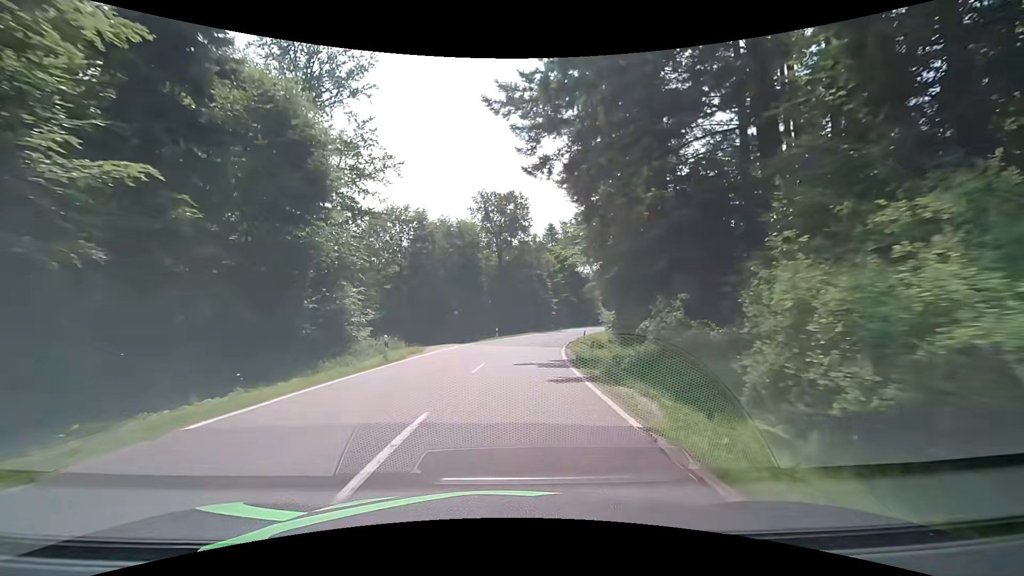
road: secondary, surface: asphalt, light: Day
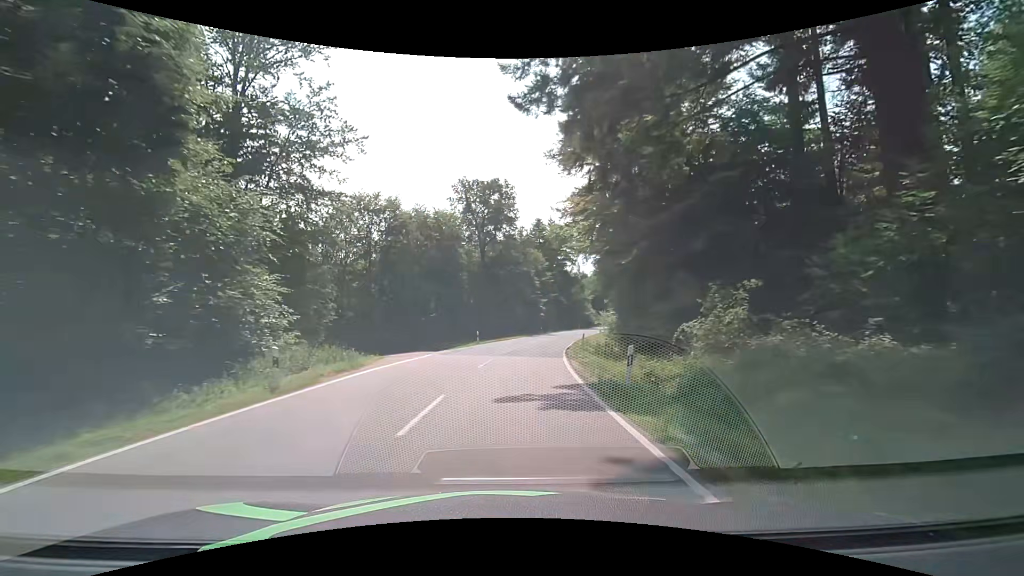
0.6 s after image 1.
(+0.2, +8.1) m; +2°
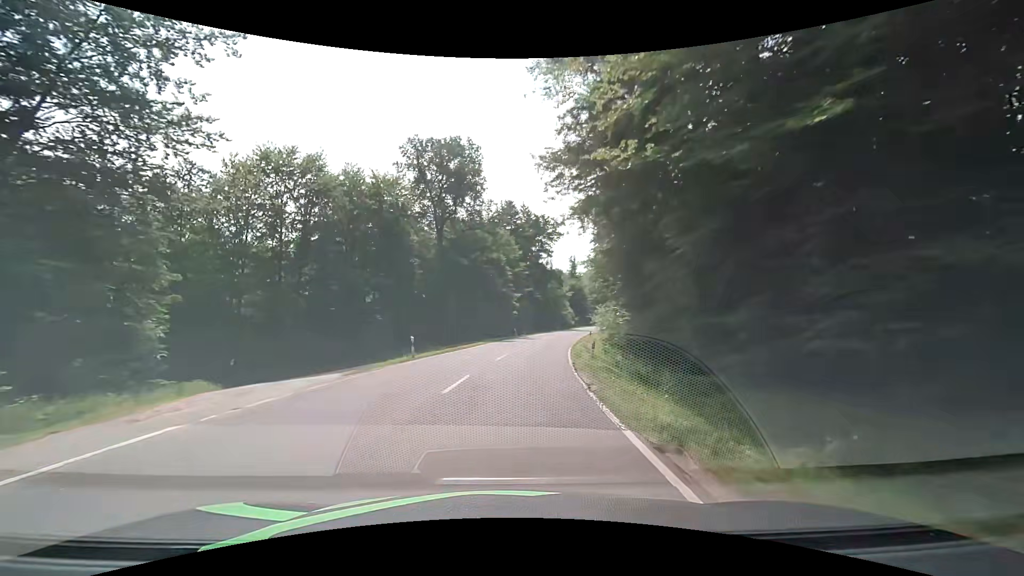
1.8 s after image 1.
(+0.5, +16.3) m; +4°
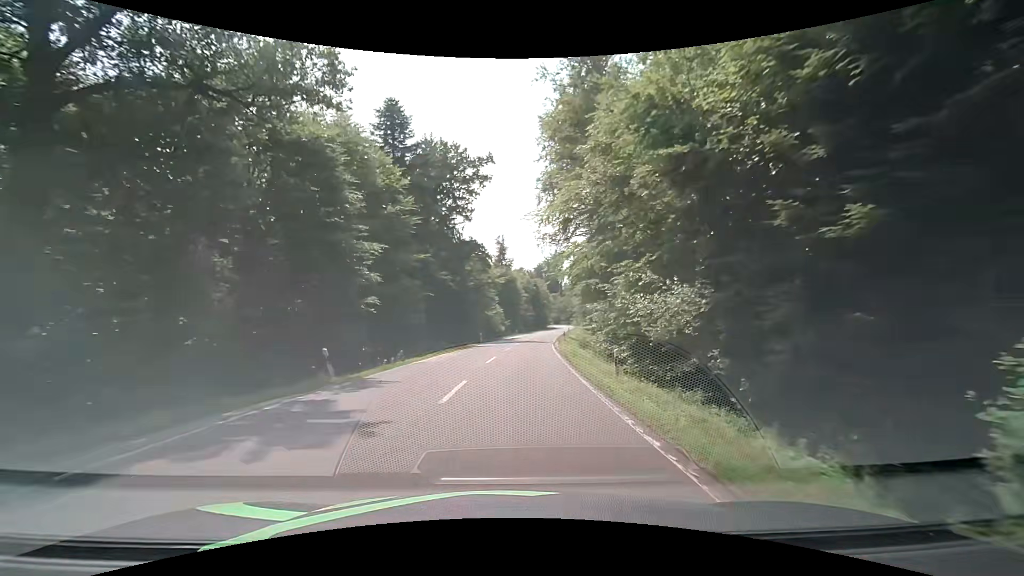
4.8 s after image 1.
(+3.4, +41.5) m; +10°
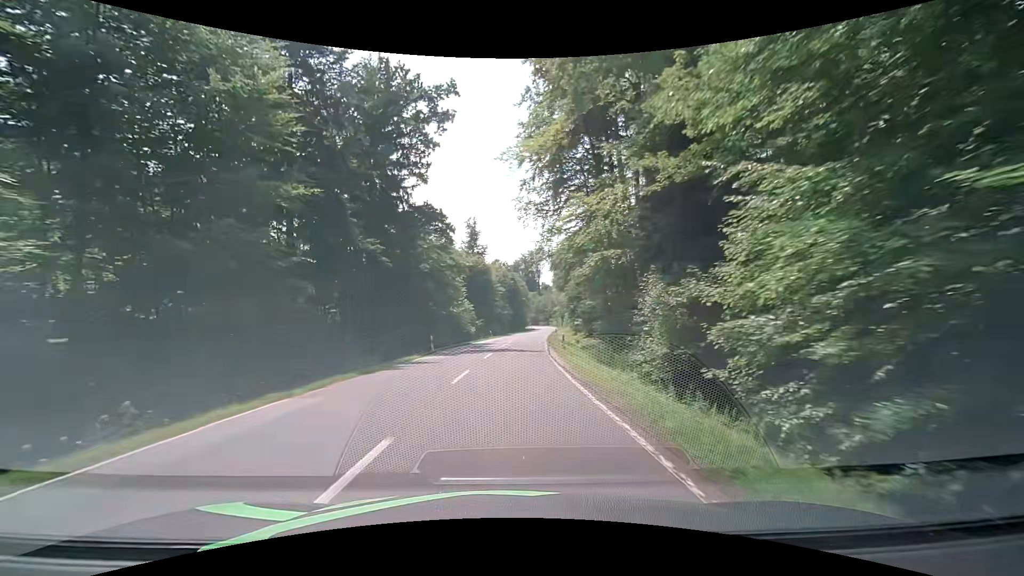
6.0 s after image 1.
(+0.3, +17.4) m; +3°
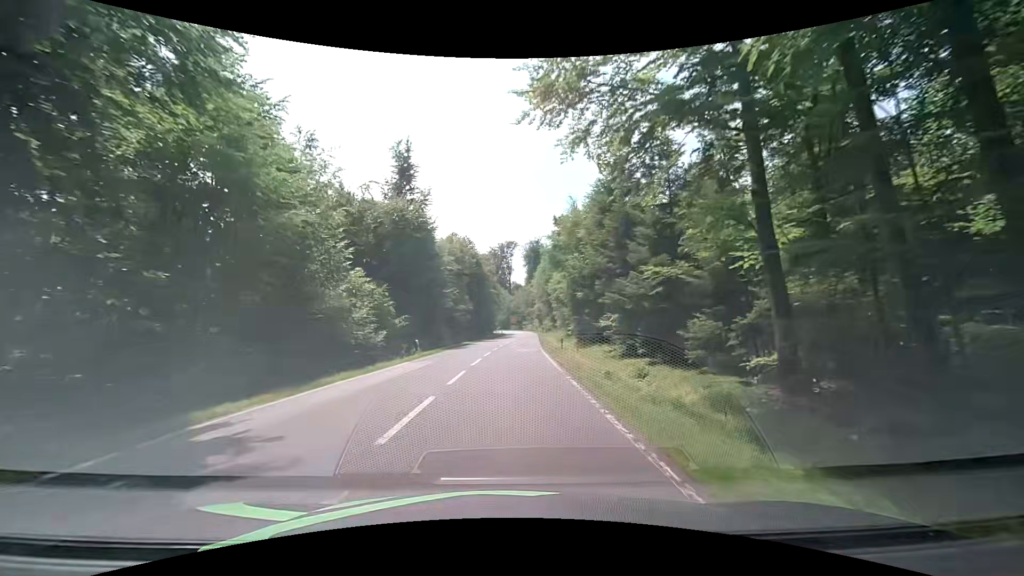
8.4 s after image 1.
(+0.9, +35.5) m; +4°
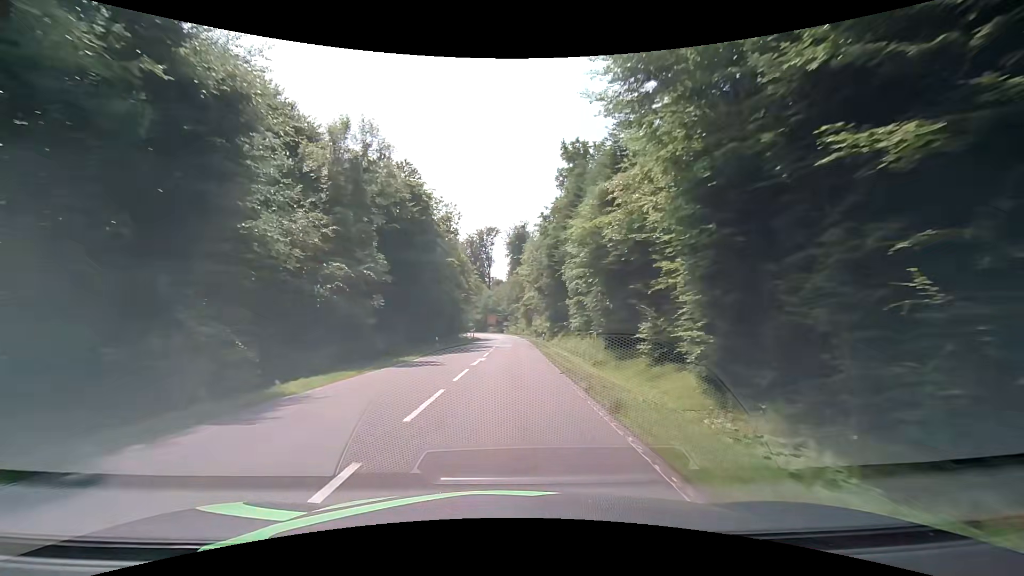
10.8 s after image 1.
(+0.6, +35.8) m; +2°
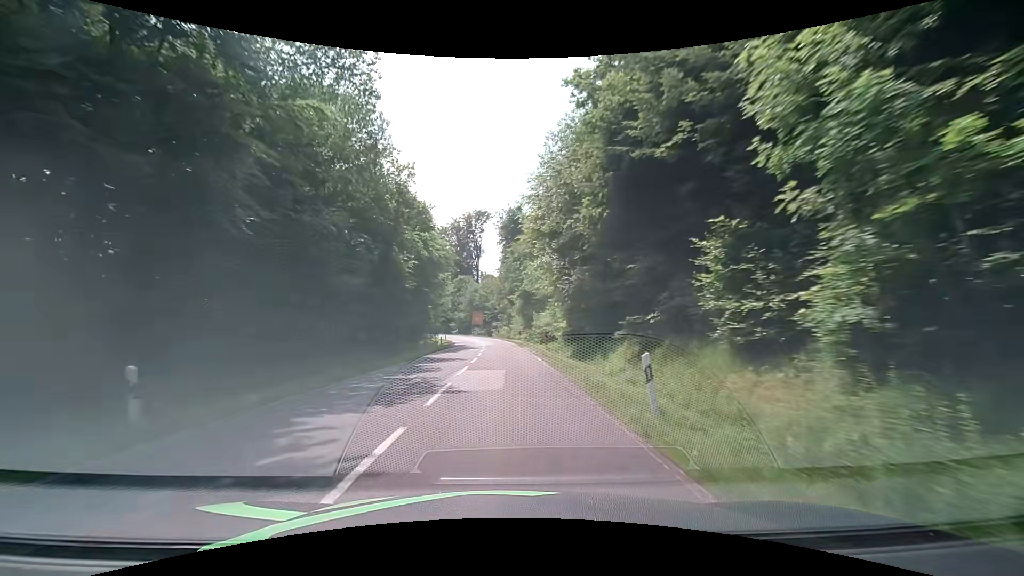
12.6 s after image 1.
(+0.3, +29.4) m; +1°
(0, +10) (0, +20) (0, +30) (-1, +40) (-1, +50) (-2, +60) (-3, +70) (-5, +80) (-7, +90) (-9, +99) m
